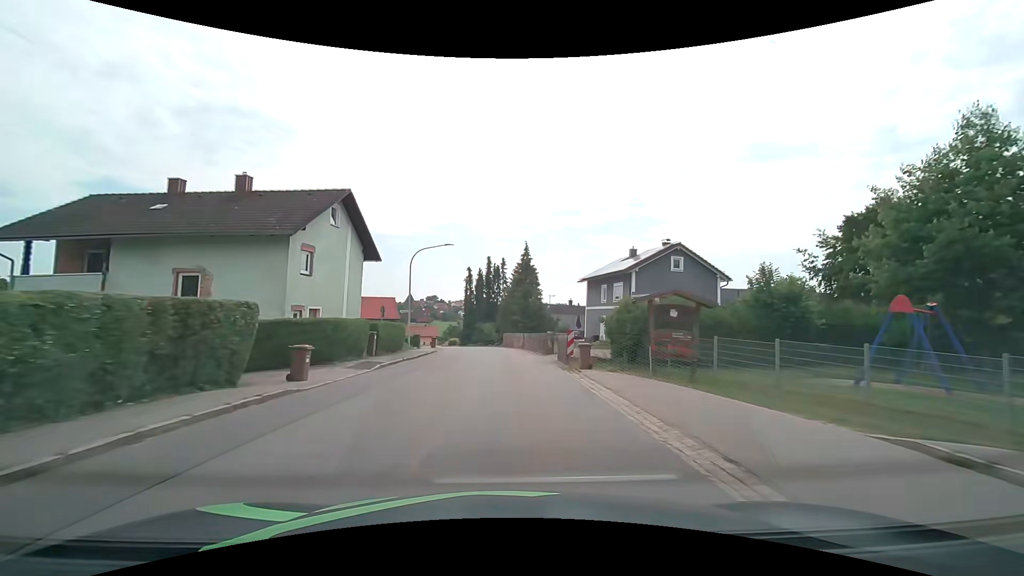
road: tertiary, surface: asphalt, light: Day
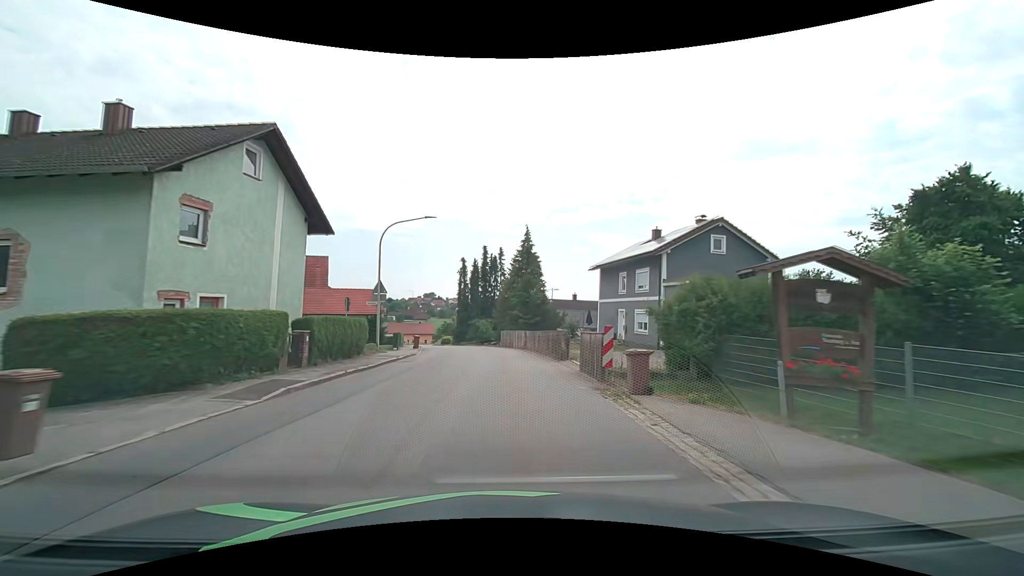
(0.0, +7.7) m; 0°
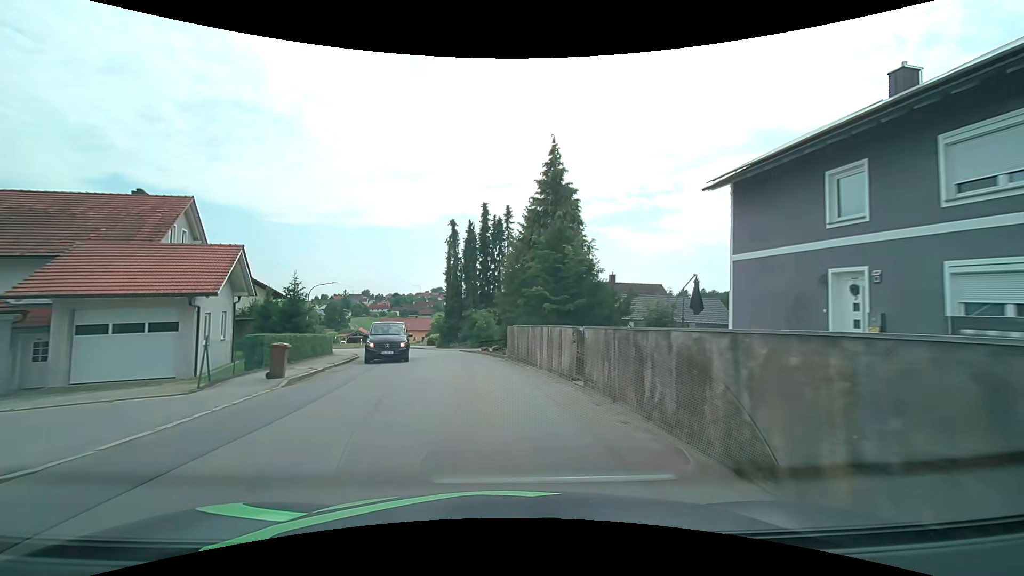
(-0.1, +23.2) m; -1°
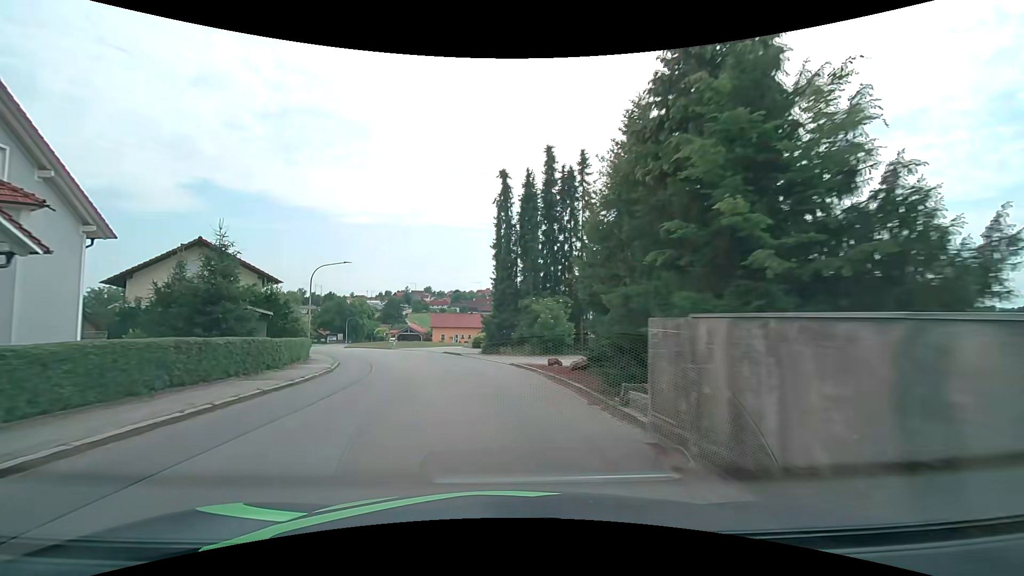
(-0.9, +15.5) m; -6°
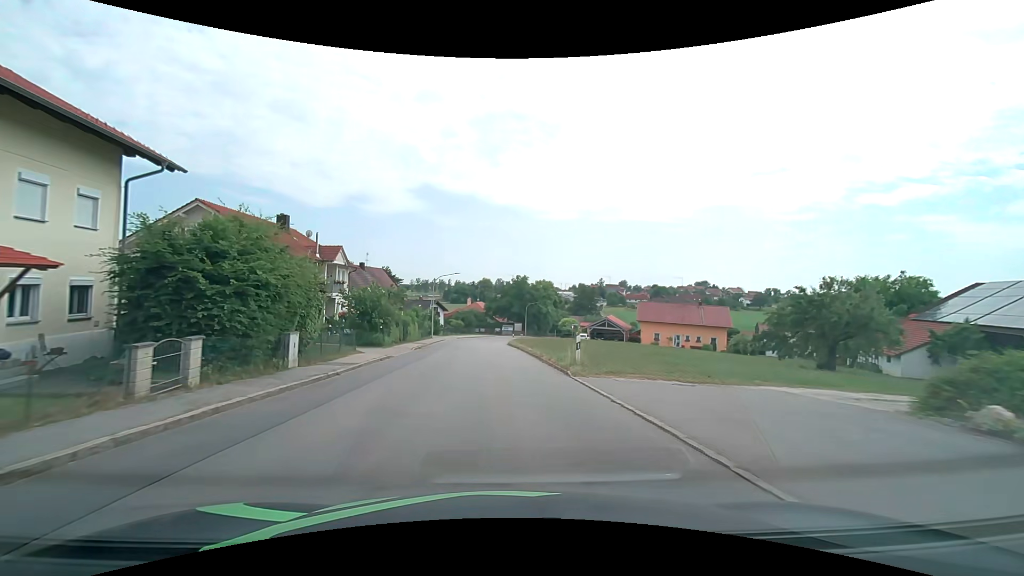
(-7.8, +37.5) m; -23°
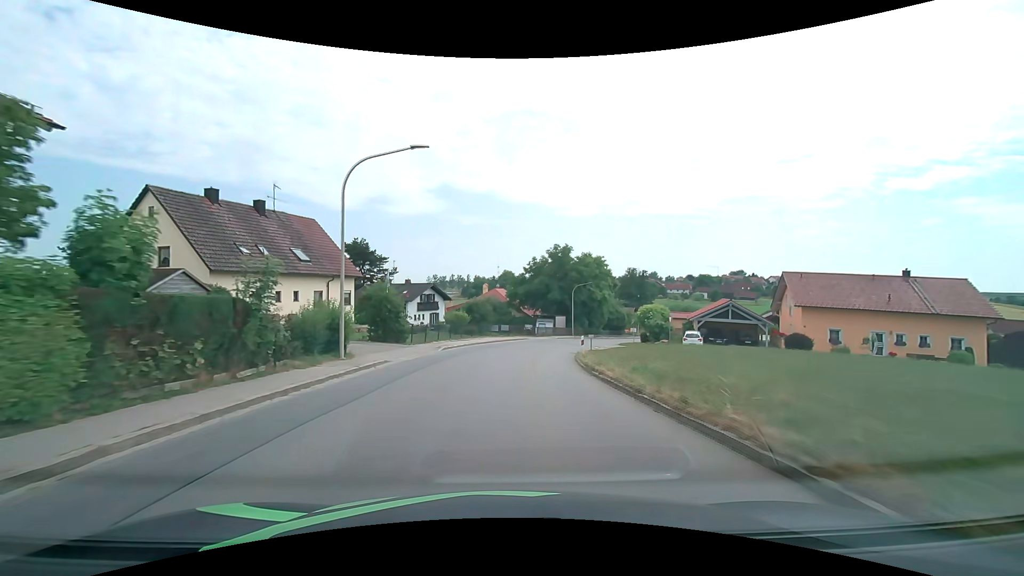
(-1.5, +38.3) m; -2°
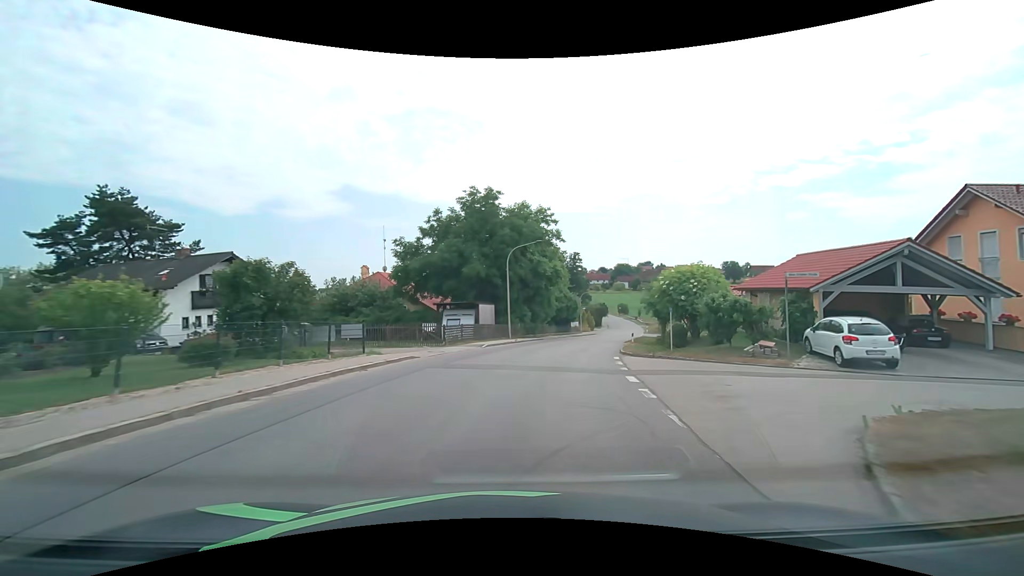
(+1.7, +30.5) m; +9°
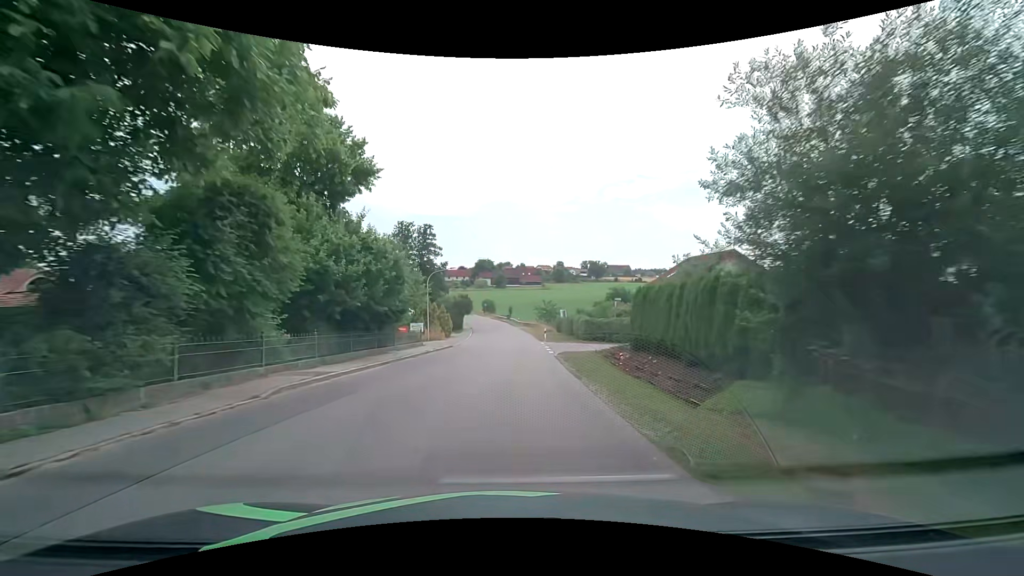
(+6.4, +37.3) m; +17°
(0, +10) (0, +20) (+1, +30) (+1, +40) (+1, +50) (+1, +60) (0, +70) (-1, +80) (-2, +90) (-4, +100) m
